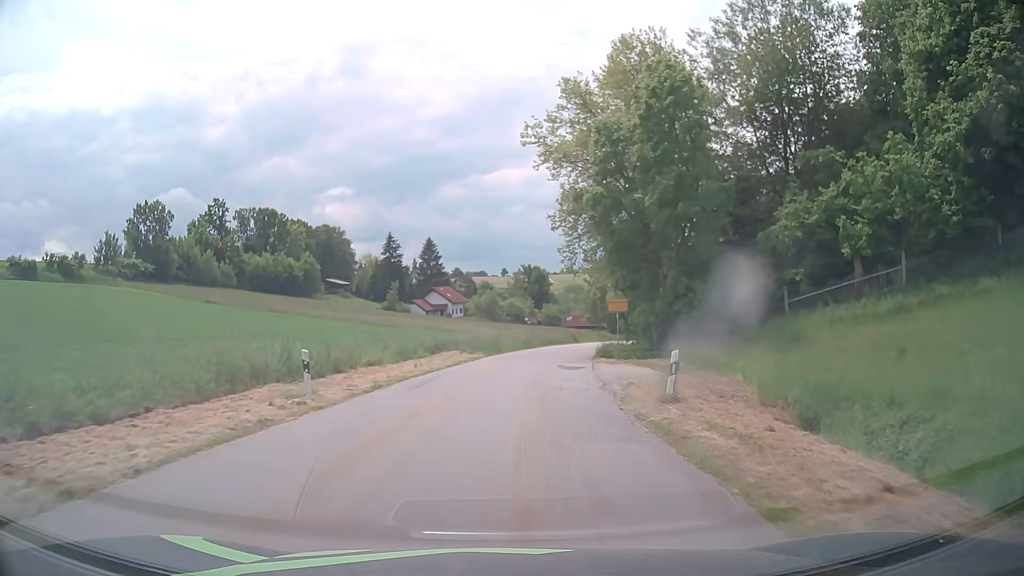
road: tertiary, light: Day
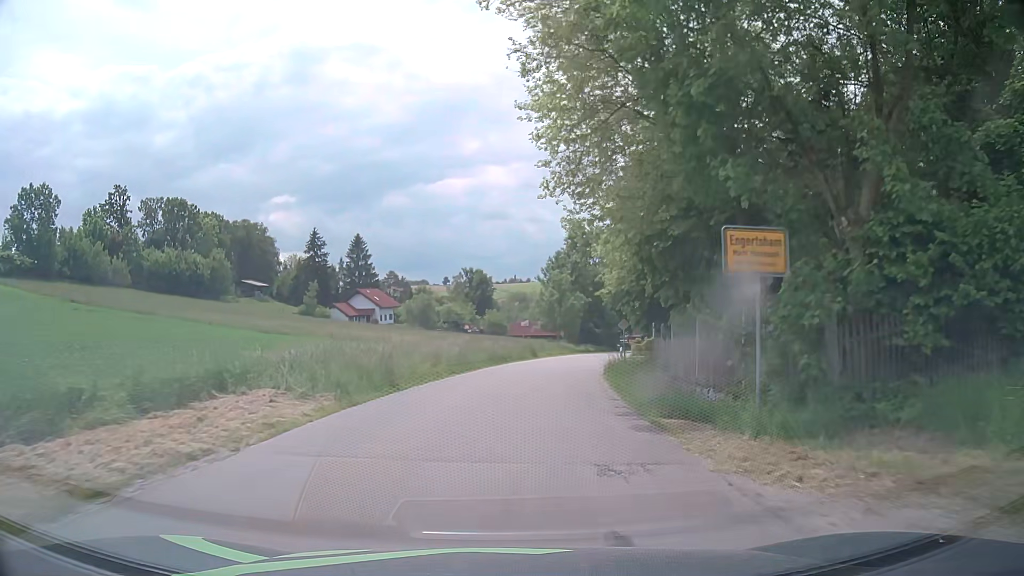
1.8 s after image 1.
(+0.9, +23.0) m; +4°
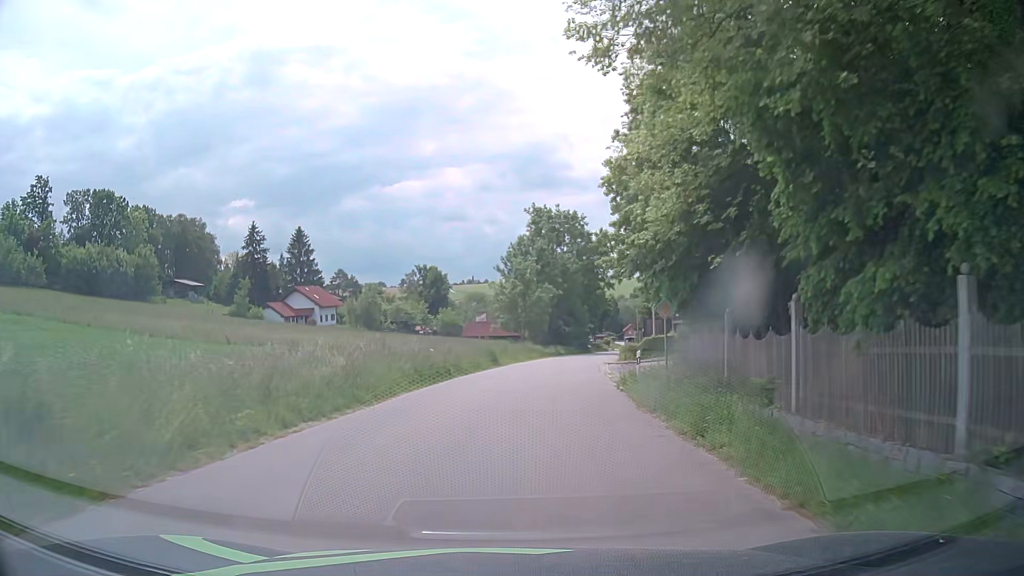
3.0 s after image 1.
(+0.5, +15.3) m; +3°
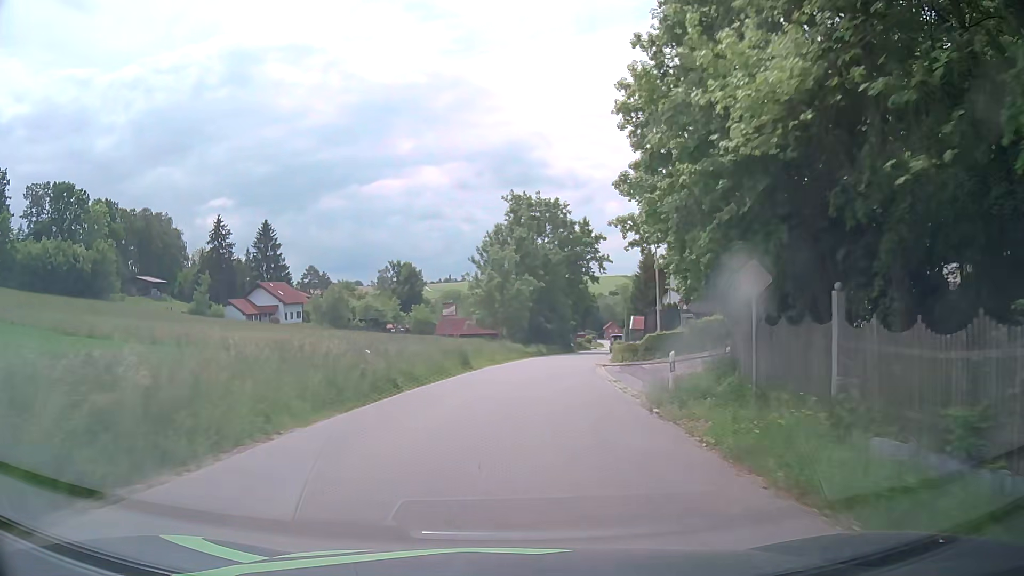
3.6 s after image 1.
(+0.2, +7.7) m; +3°
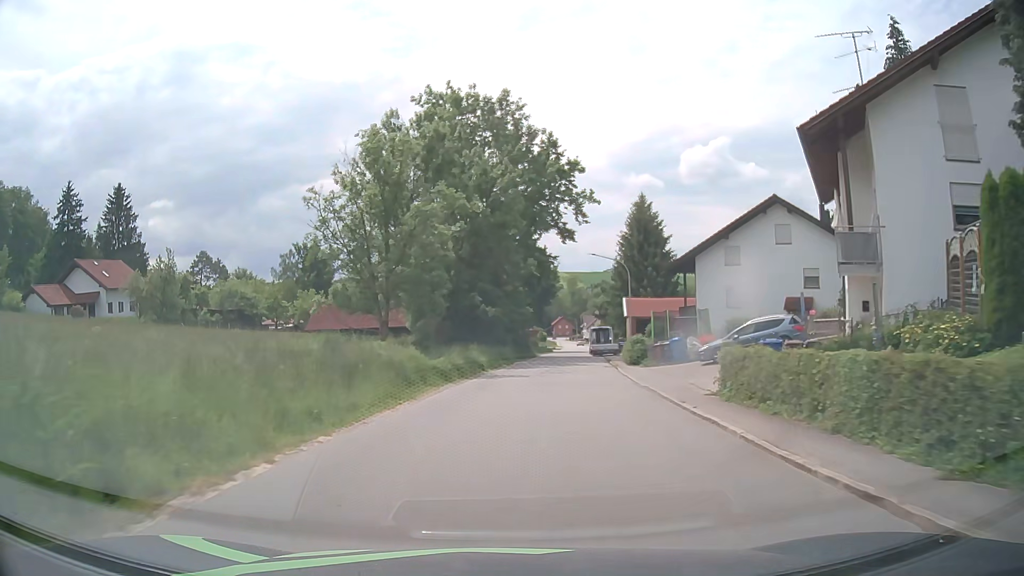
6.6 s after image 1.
(+1.8, +38.6) m; +5°
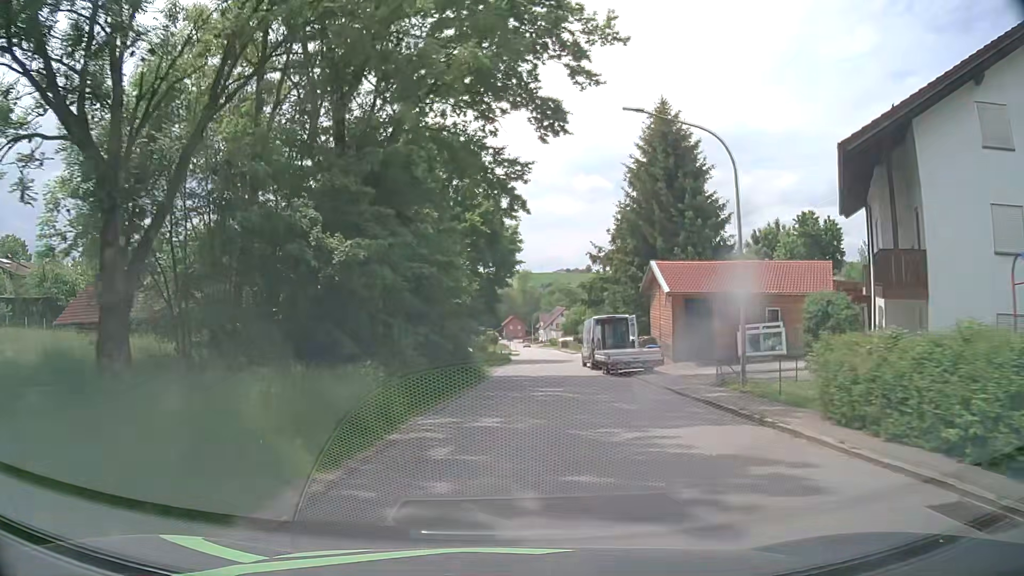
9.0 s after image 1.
(+1.3, +30.7) m; +3°
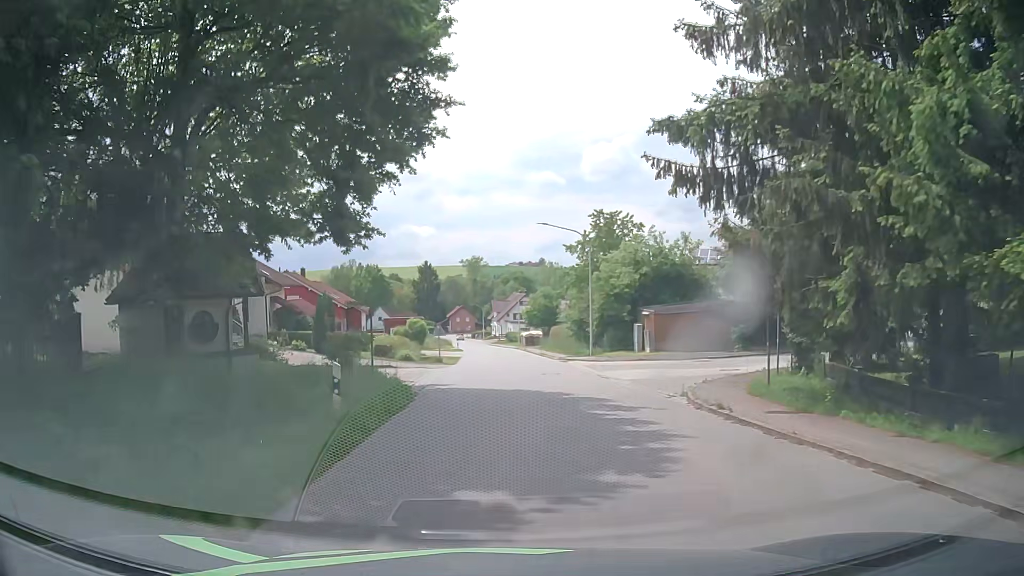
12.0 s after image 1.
(+2.0, +35.5) m; +4°
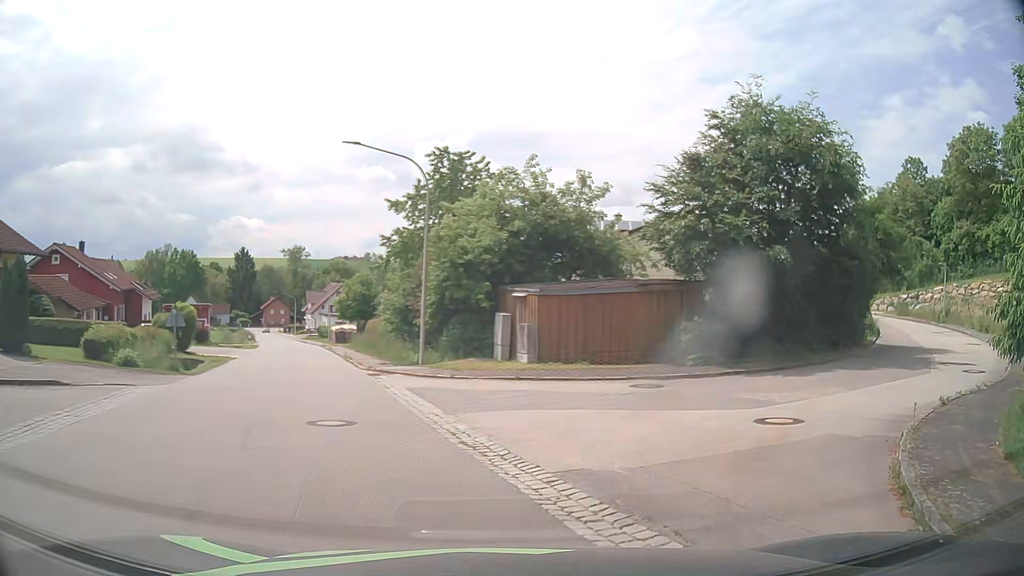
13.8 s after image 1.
(+1.4, +14.5) m; +16°
